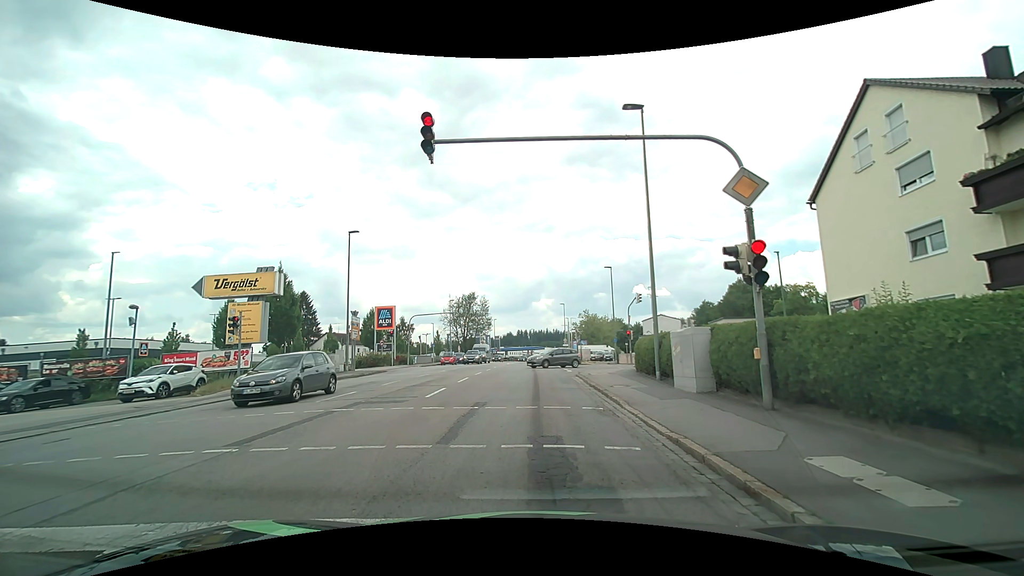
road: tertiary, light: Day
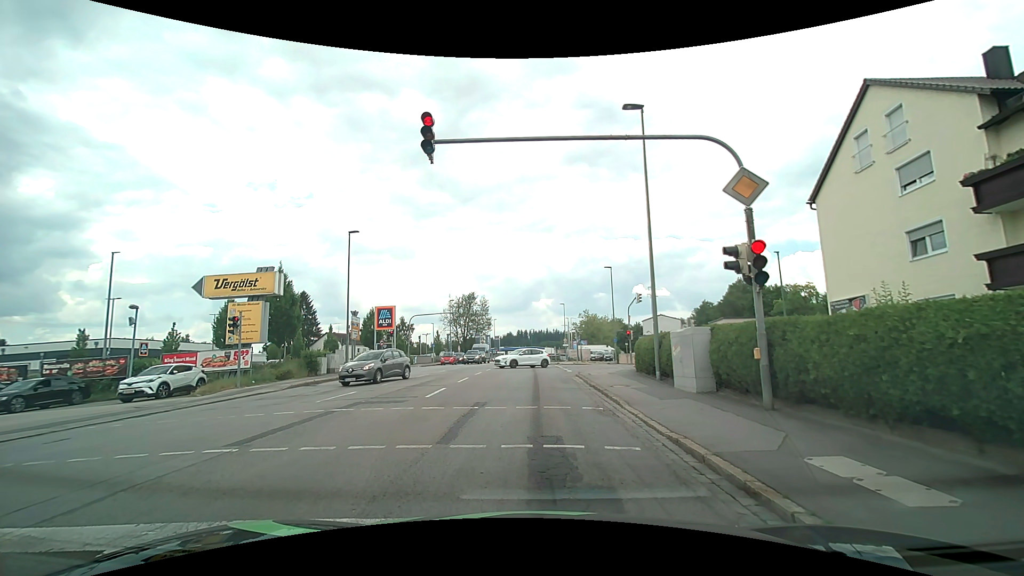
(0.0, 0.0) m; 0°
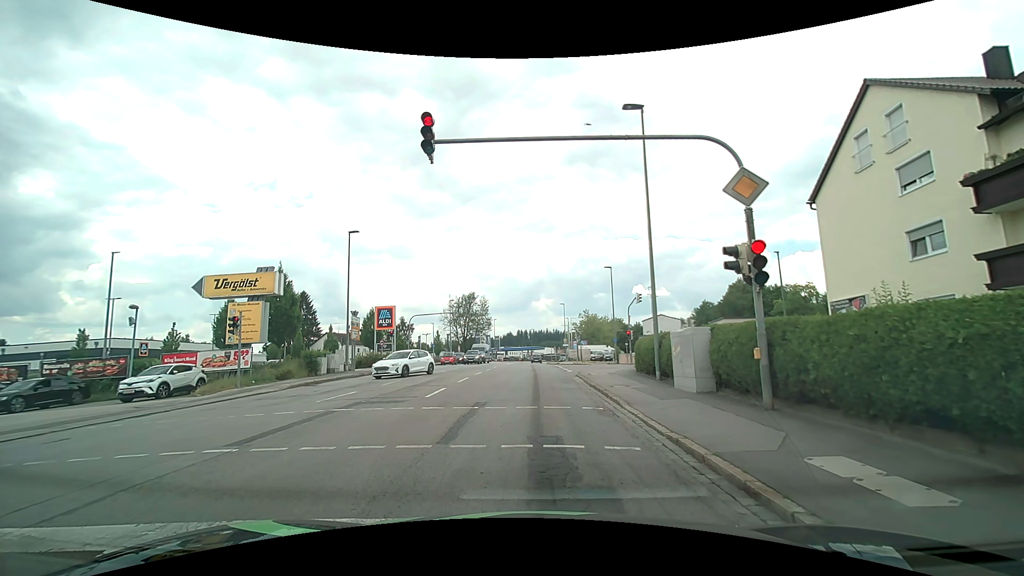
(0.0, 0.0) m; 0°
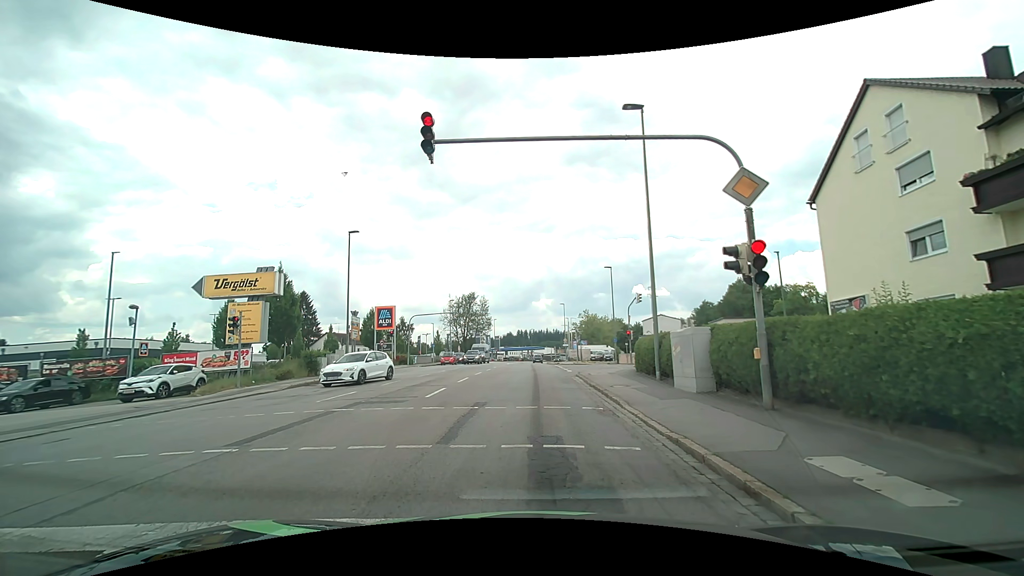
(0.0, 0.0) m; 0°
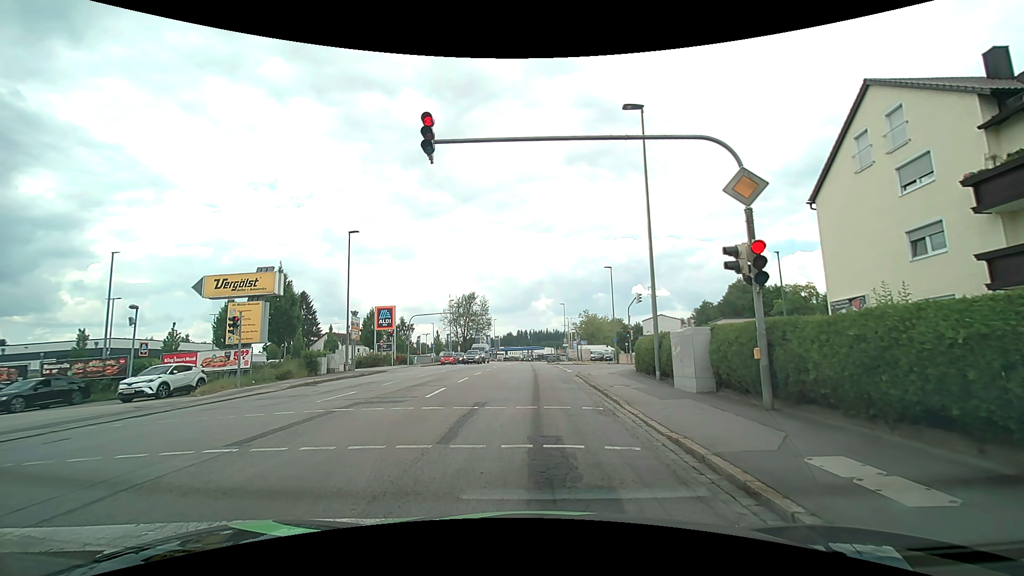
(0.0, 0.0) m; 0°
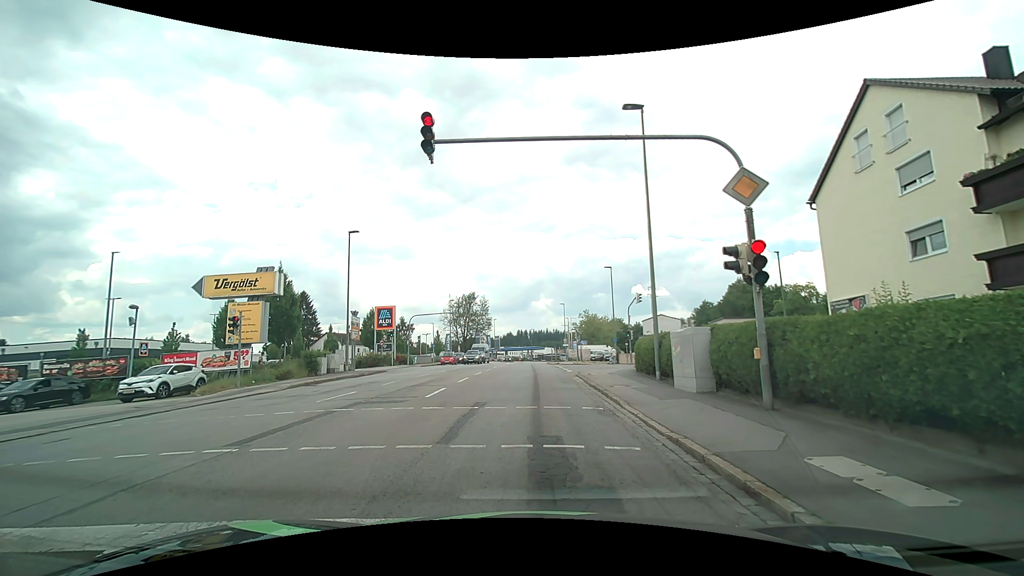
(0.0, 0.0) m; 0°
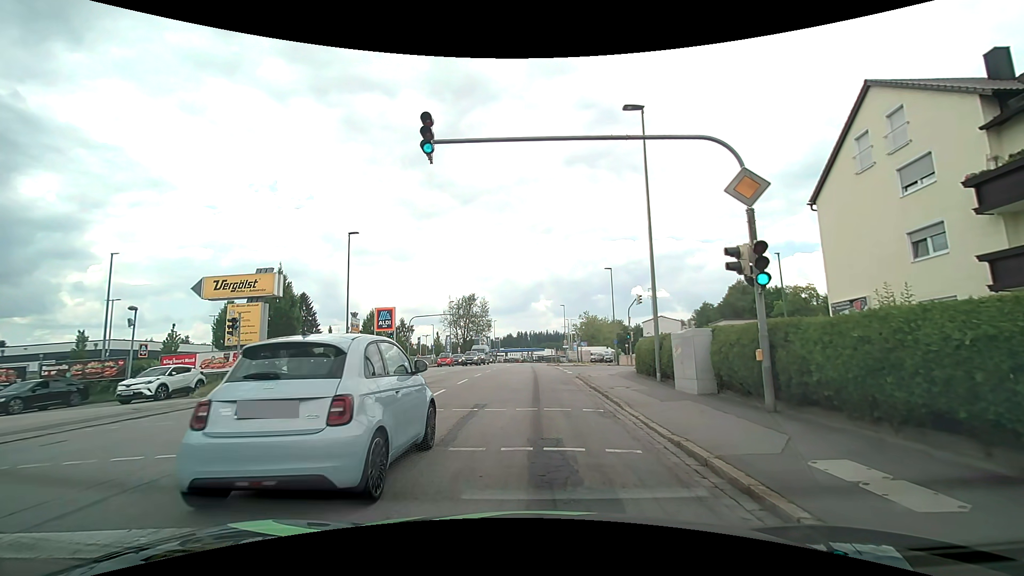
(0.0, +0.1) m; 0°
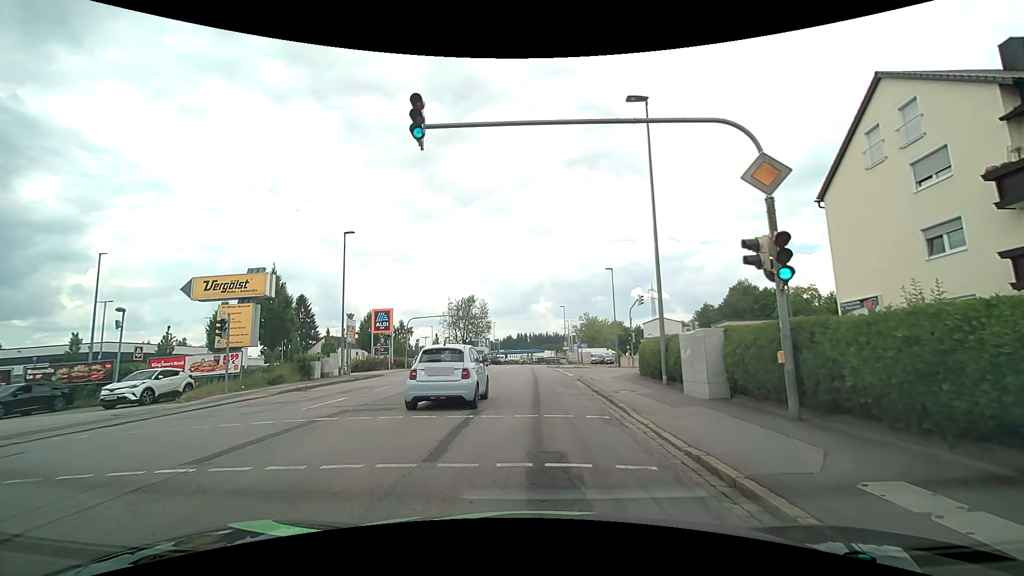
(0.0, +0.9) m; 0°
(0, +10) (0, +20) (0, +30) (0, +40) (0, +50) (0, +60) (0, +70) (0, +80) (+1, +90) (+1, +100) m
